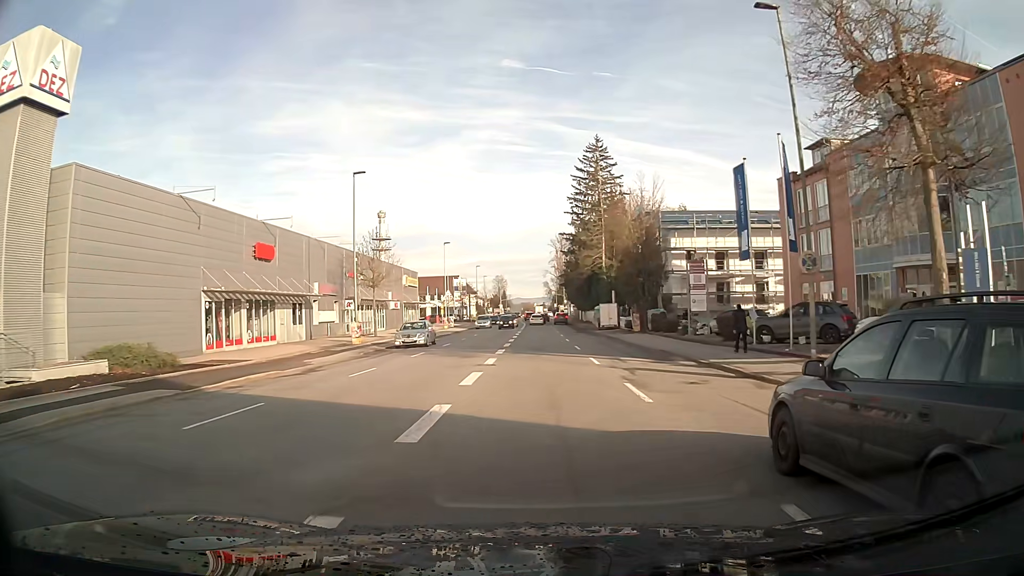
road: tertiary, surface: asphalt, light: Day
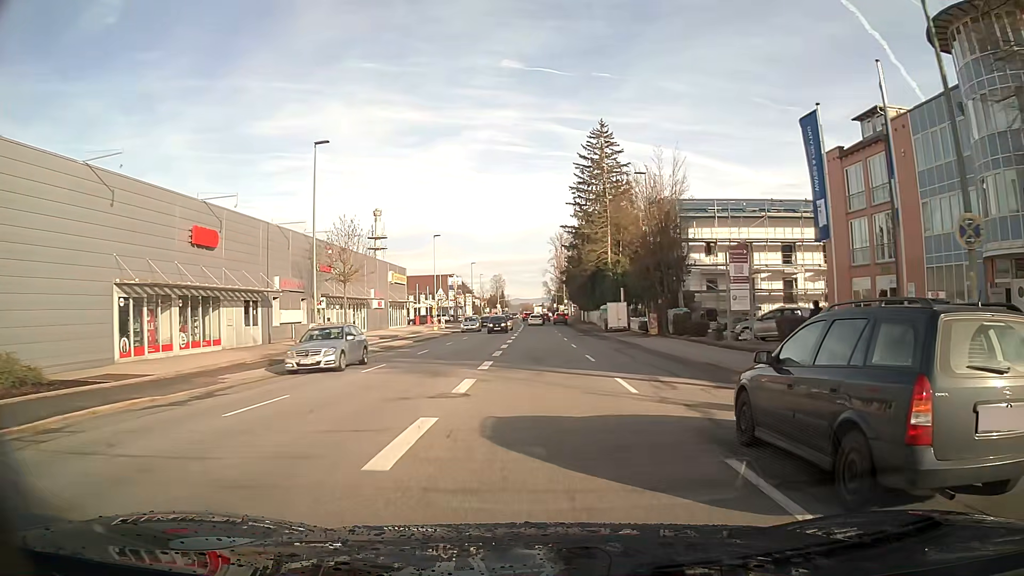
(0.0, +7.5) m; 0°
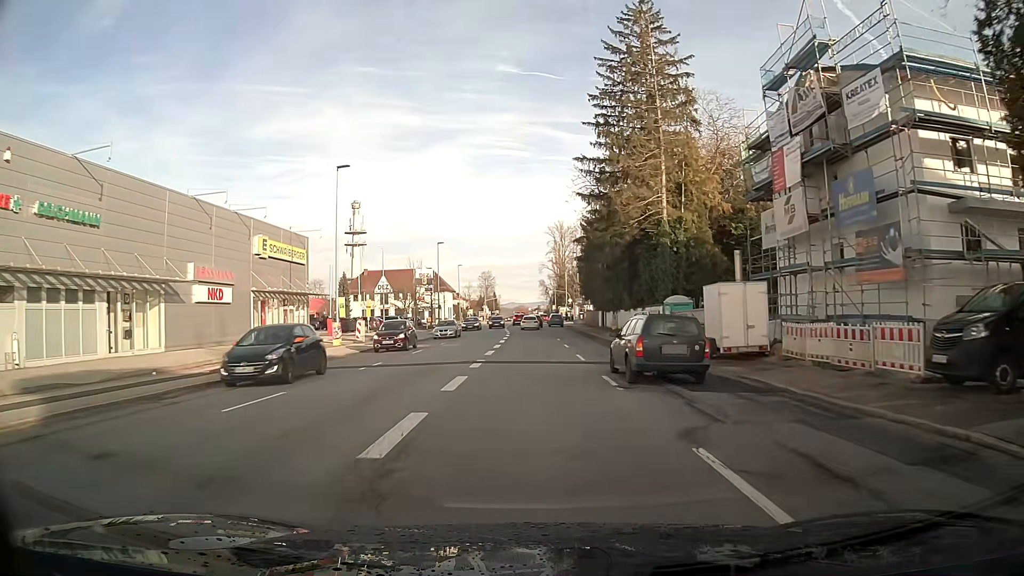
(+0.1, +35.5) m; 0°
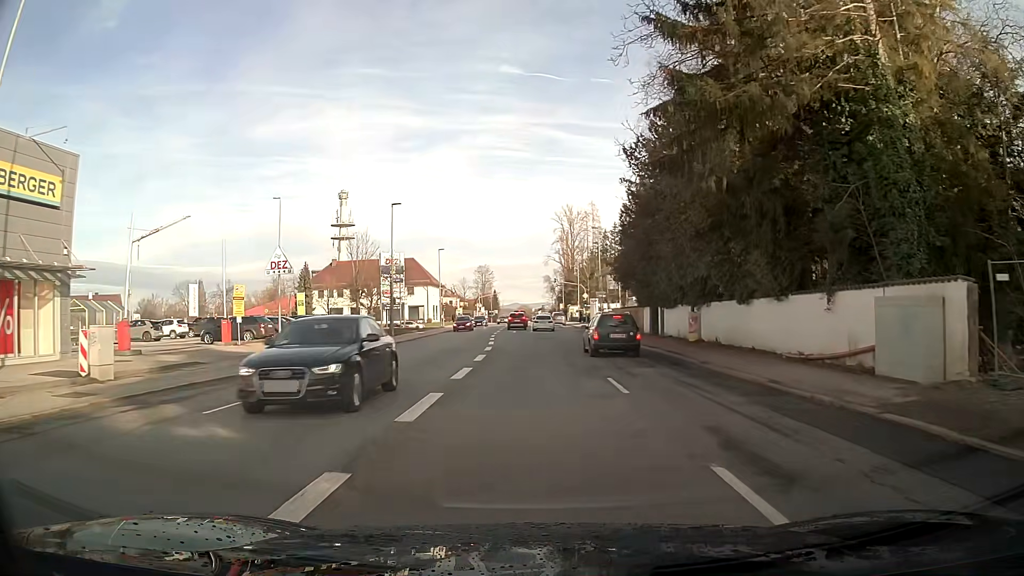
(-0.1, +27.8) m; 0°
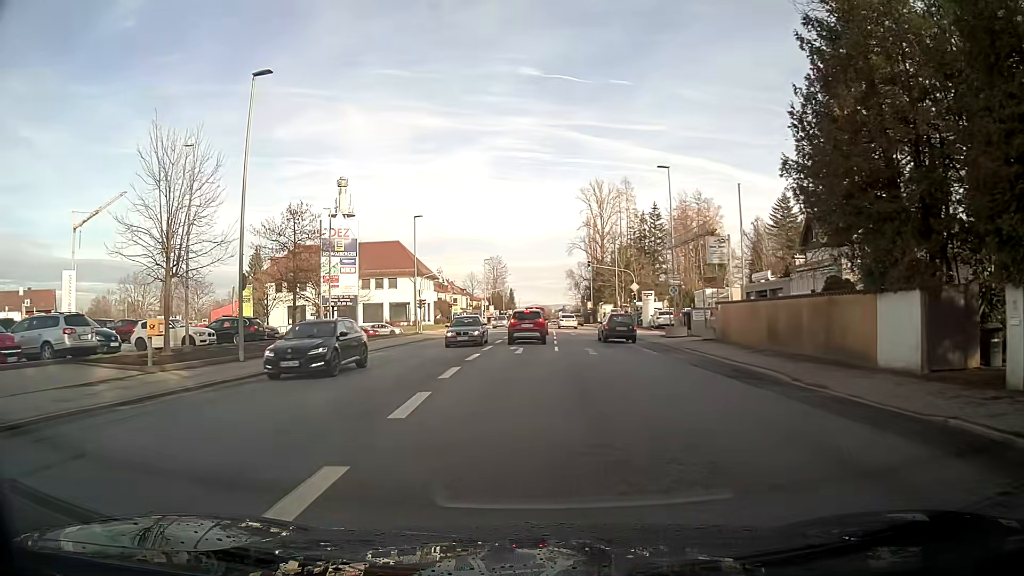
(-0.3, +29.6) m; -2°
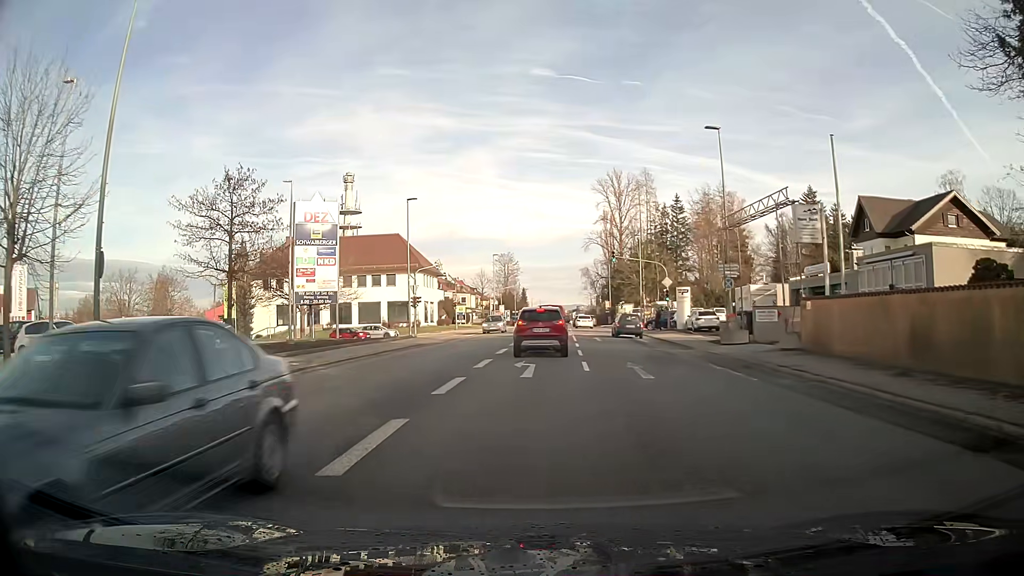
(-0.1, +8.9) m; -1°
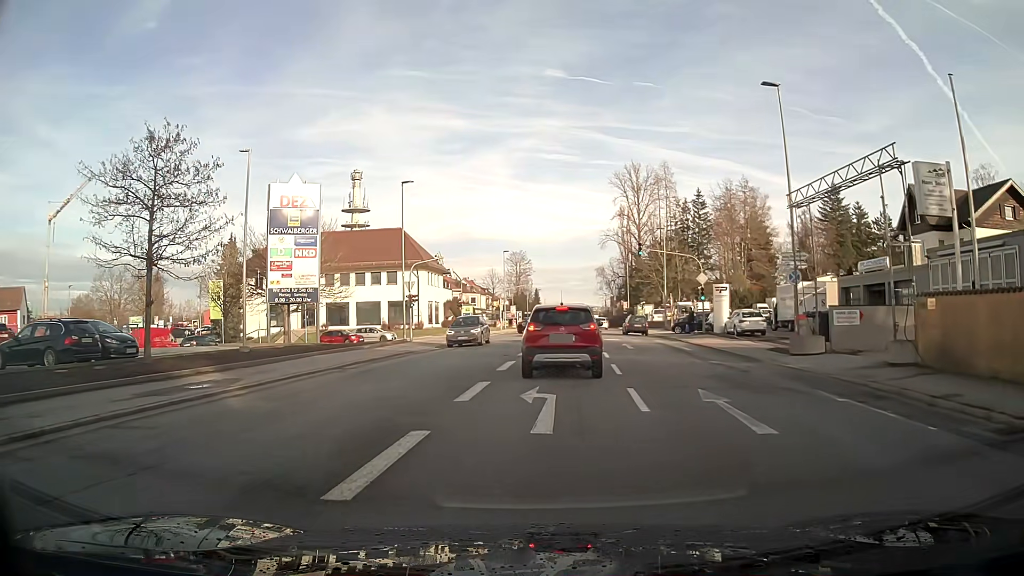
(-0.1, +6.7) m; 0°
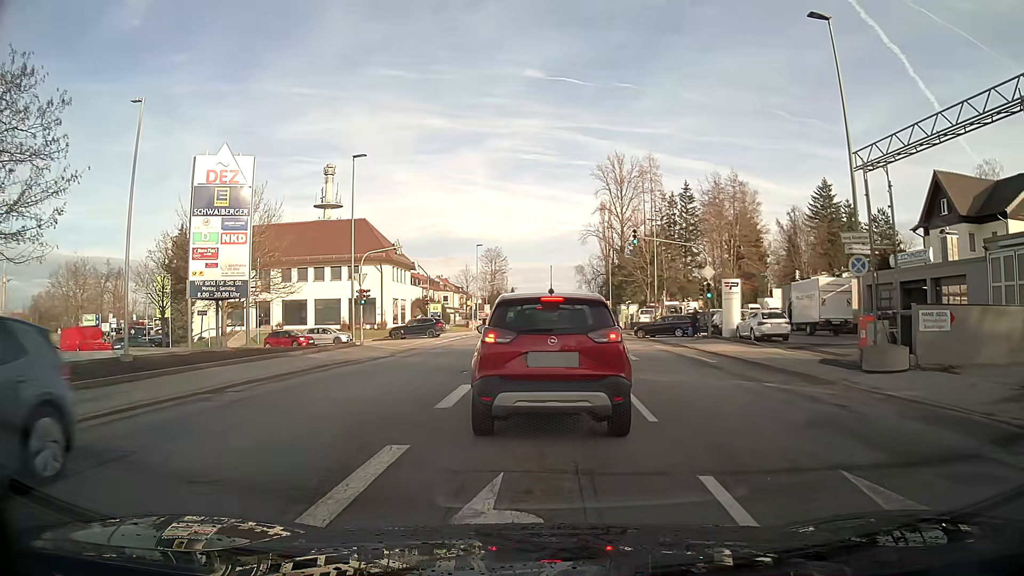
(+0.1, +6.7) m; +2°
(0, +10) (0, +20) (+1, +30) (+1, +40) (-2, +49) (-11, +54) (-21, +54) (-31, +54) (-41, +54) (-50, +55) m
